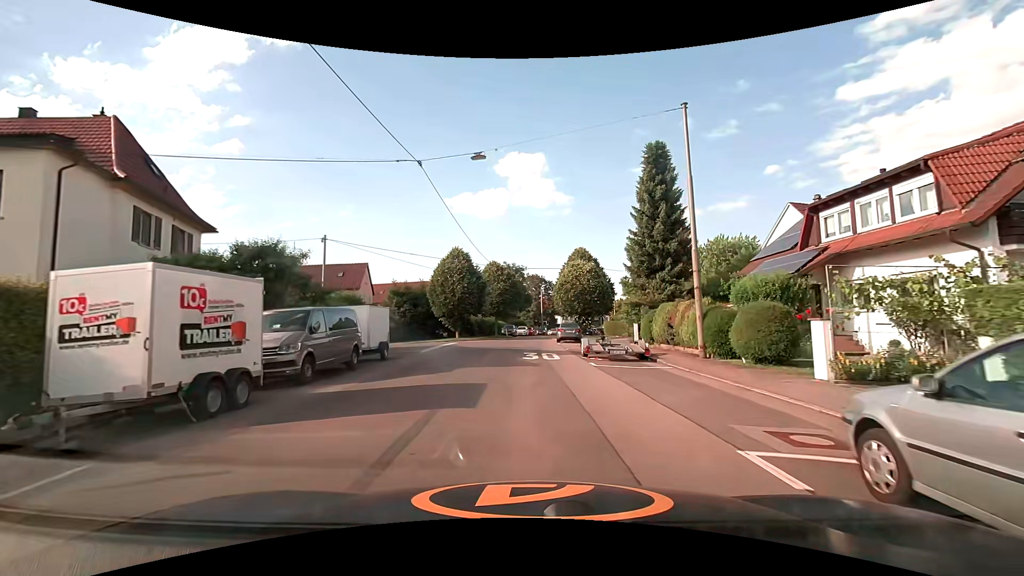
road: residential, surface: asphalt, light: Day
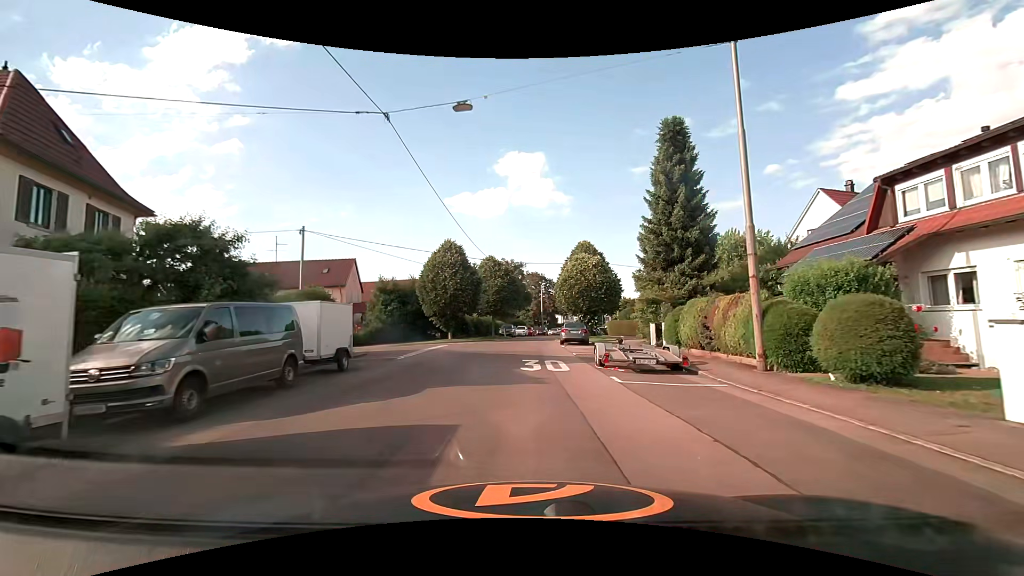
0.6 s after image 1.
(0.0, +4.3) m; 0°
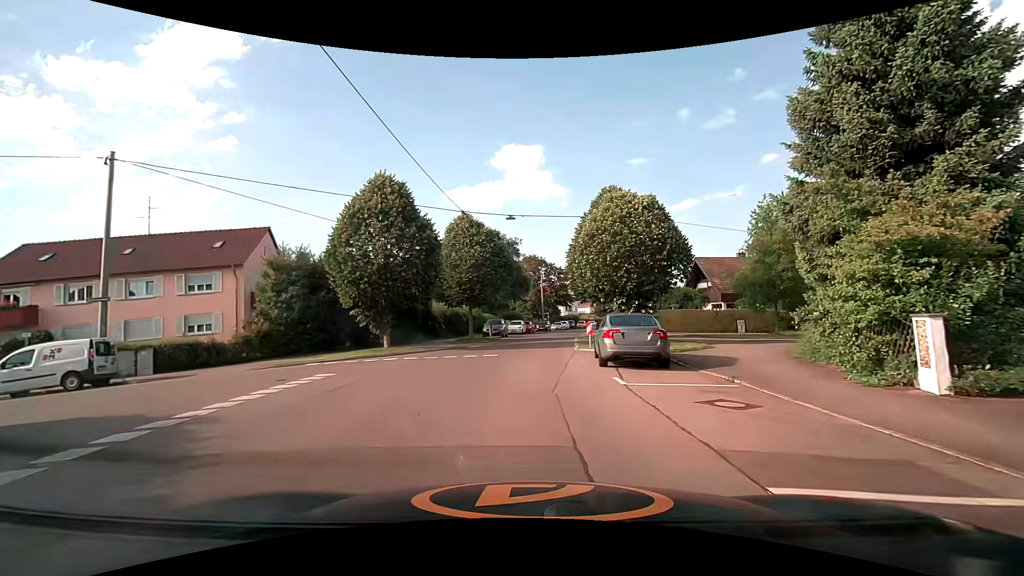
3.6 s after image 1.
(+0.2, +18.3) m; +1°
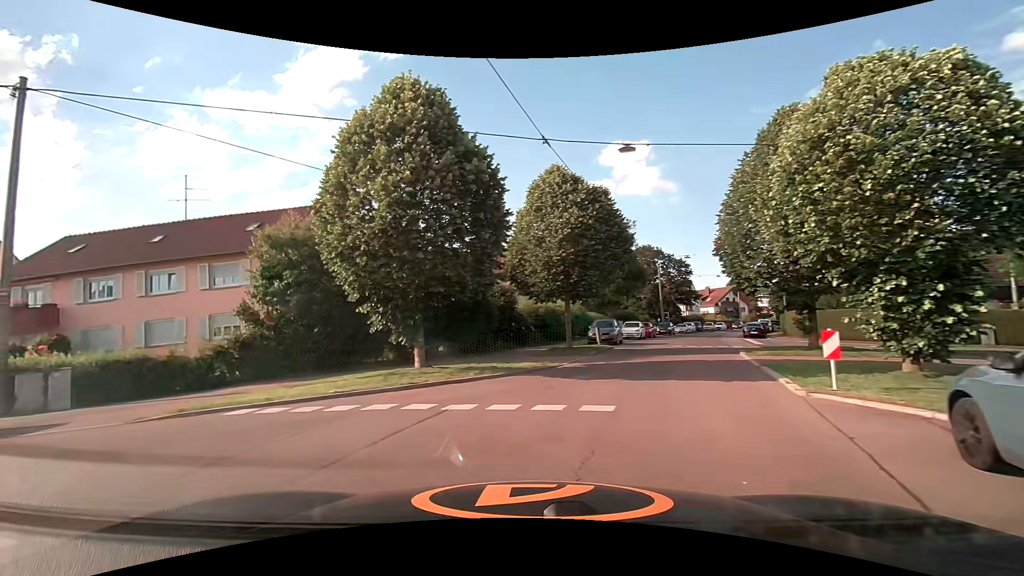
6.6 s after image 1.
(-0.3, +10.6) m; -10°
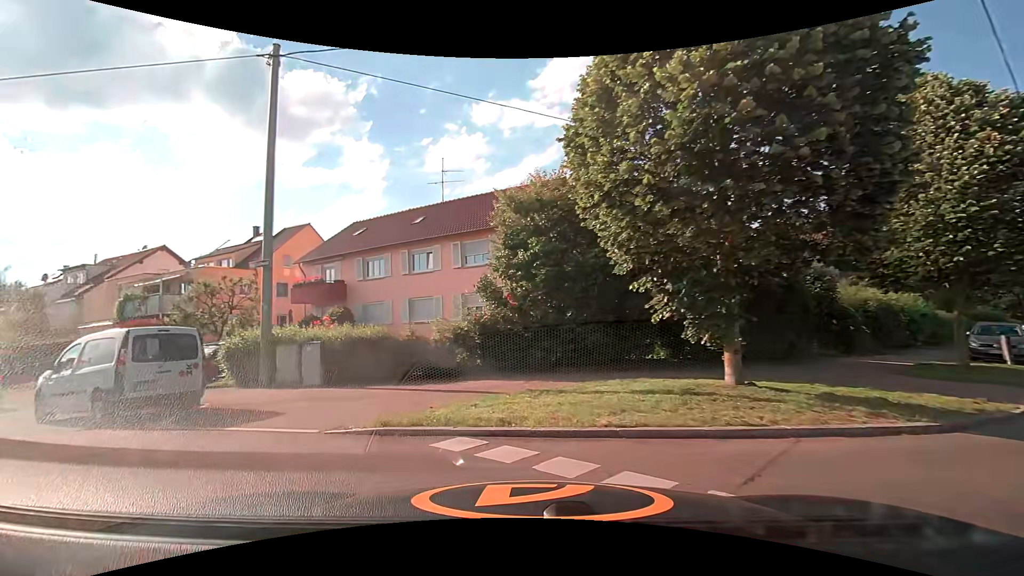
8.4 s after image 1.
(-1.4, +5.0) m; -28°
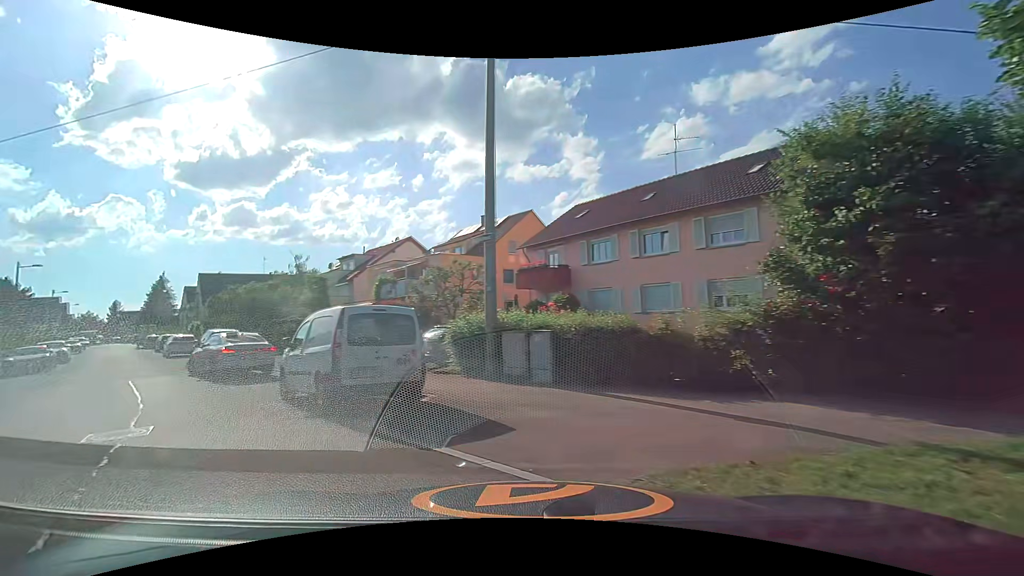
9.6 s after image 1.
(-0.7, +3.3) m; -26°
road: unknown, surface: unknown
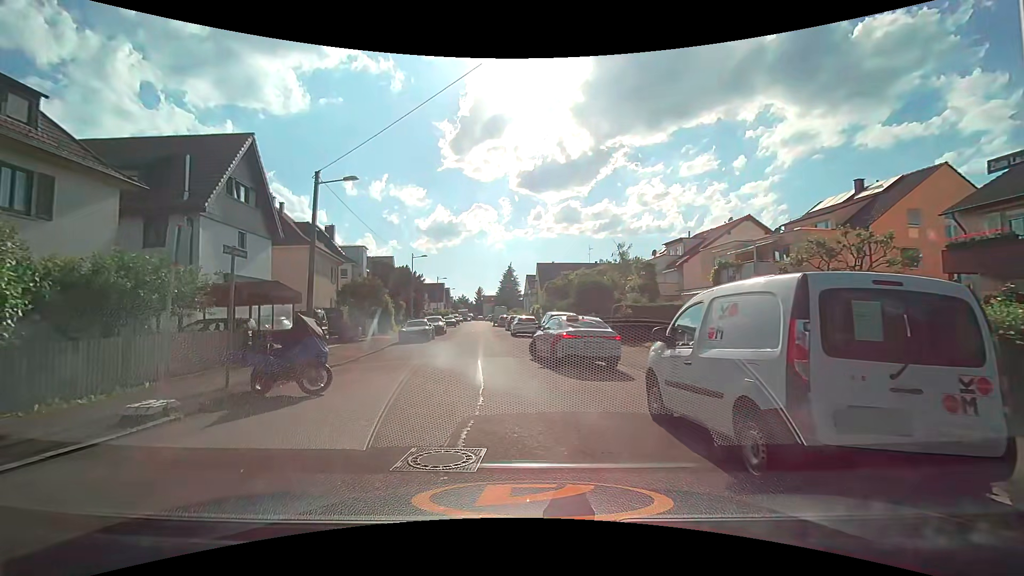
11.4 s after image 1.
(-1.3, +4.1) m; -33°
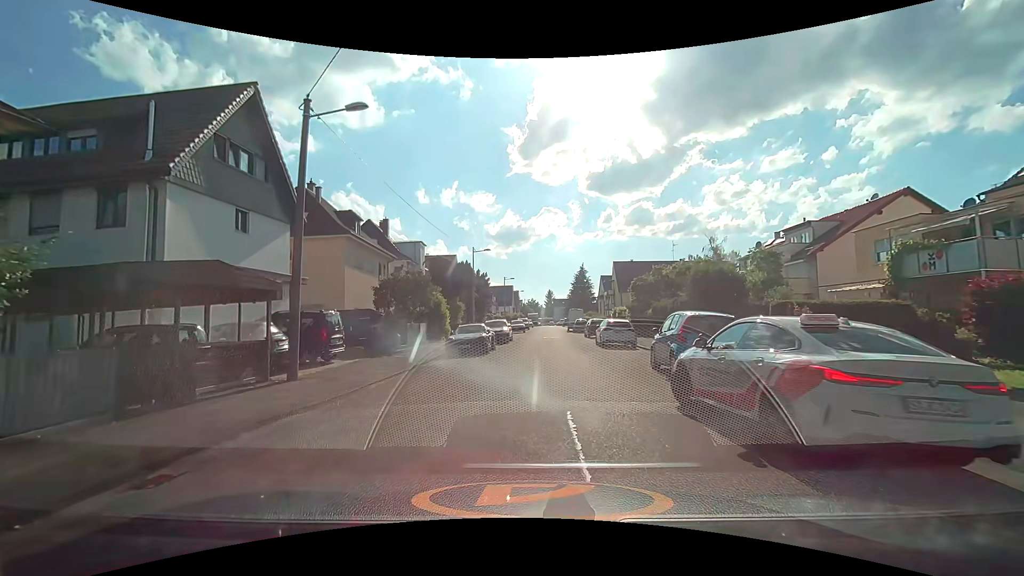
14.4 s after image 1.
(-1.1, +8.5) m; -10°
(0, +10) (+1, +20) (+1, +30) (+2, +40) (+2, +50) (+2, +60) (+4, +70) (+10, +78) (+19, +81) (+29, +81) m
